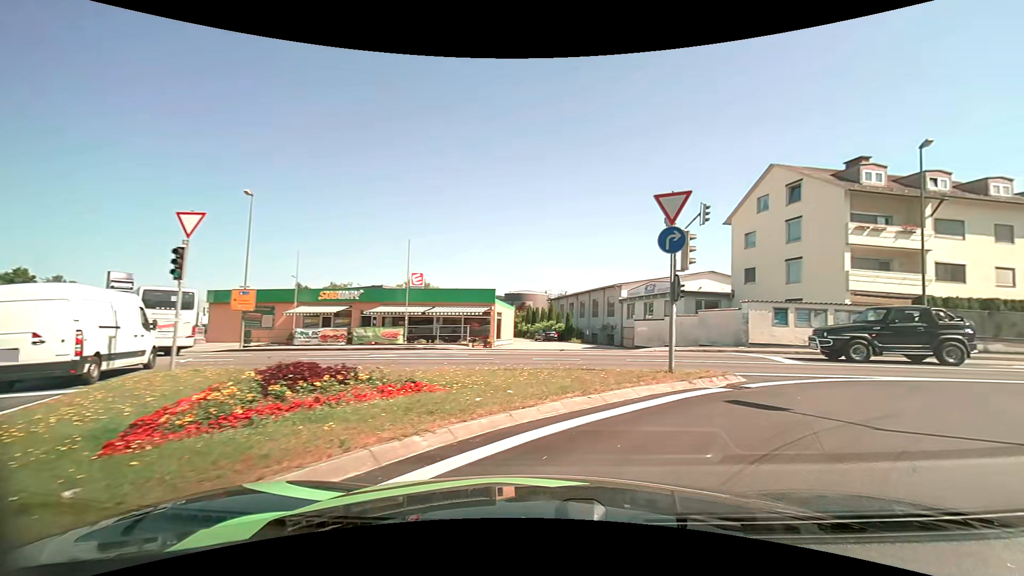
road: tertiary_link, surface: asphalt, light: Day
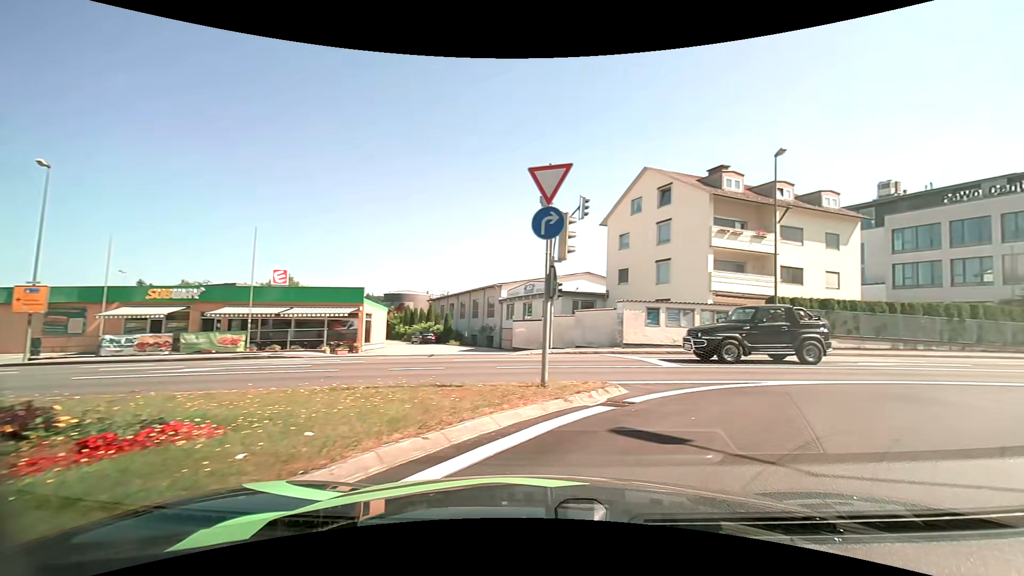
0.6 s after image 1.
(+0.3, +2.5) m; +13°
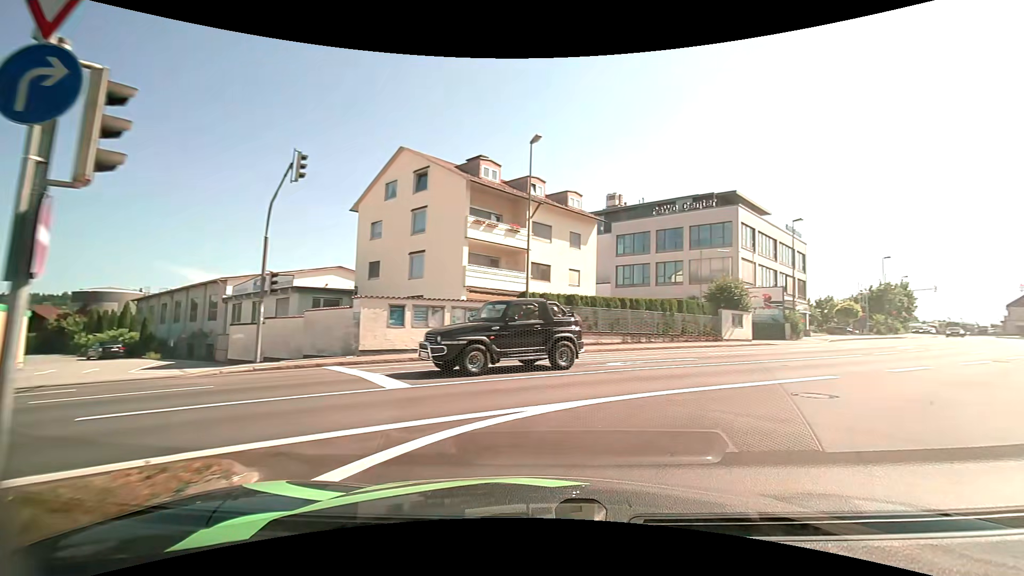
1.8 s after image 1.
(+1.1, +4.7) m; +27°
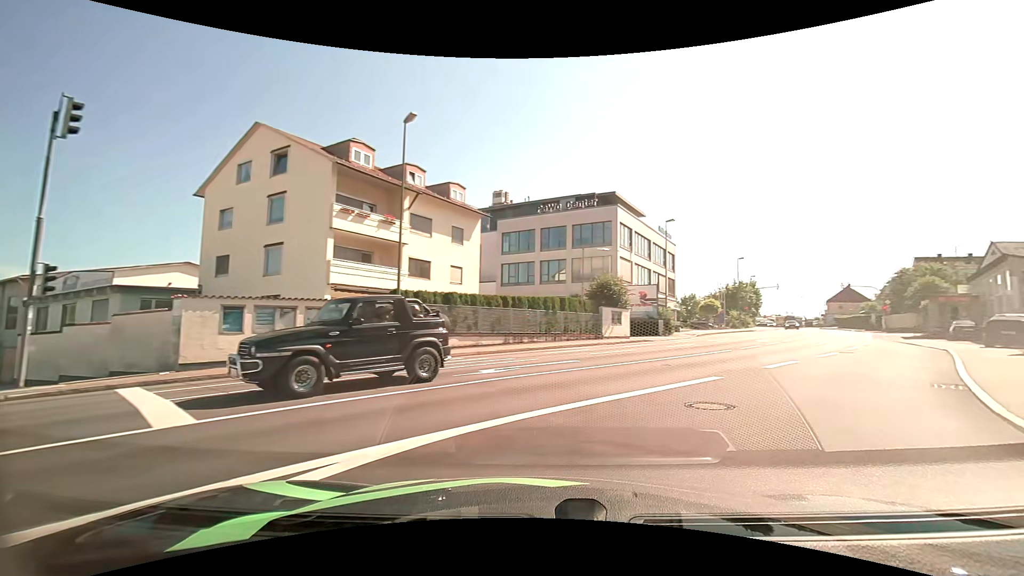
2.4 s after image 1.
(+0.2, +2.3) m; +12°
